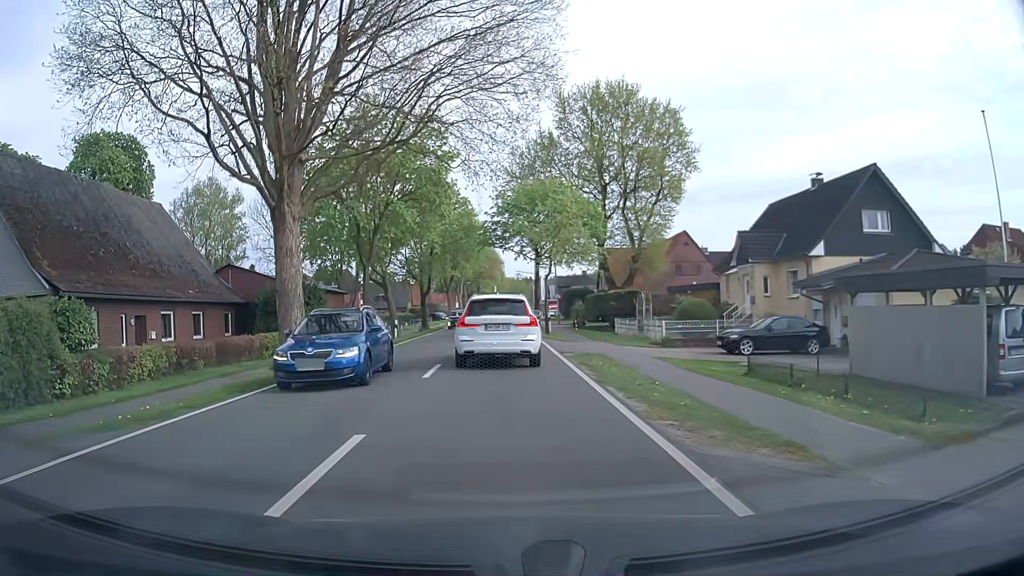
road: tertiary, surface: asphalt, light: Day
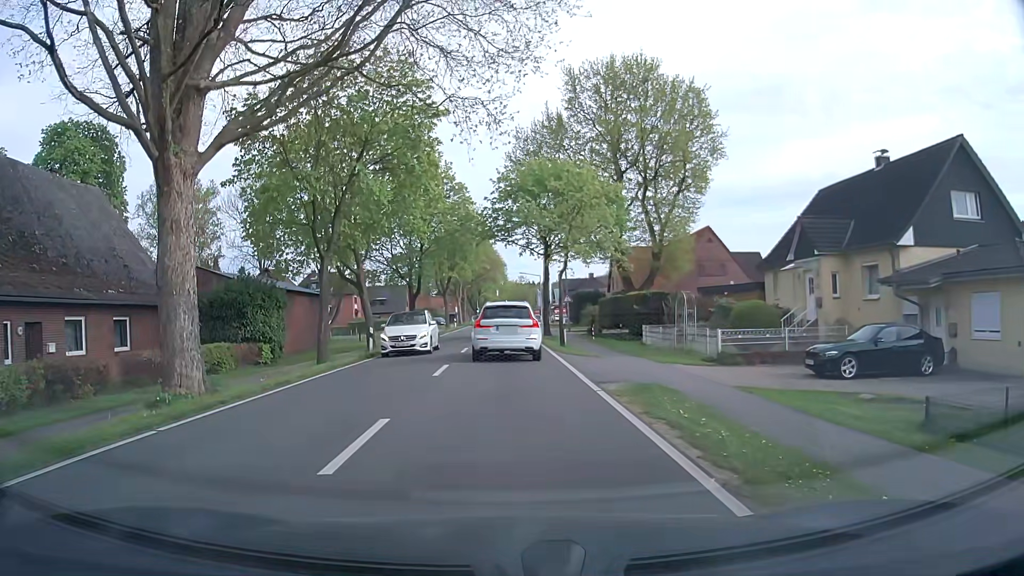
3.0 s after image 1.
(-0.1, +7.8) m; -1°
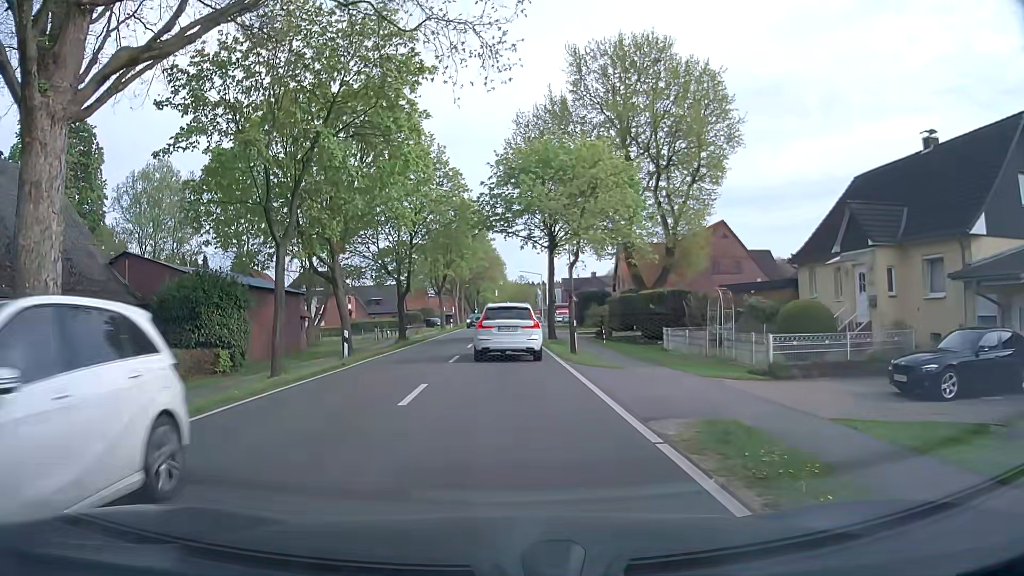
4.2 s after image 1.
(0.0, +4.7) m; -2°
